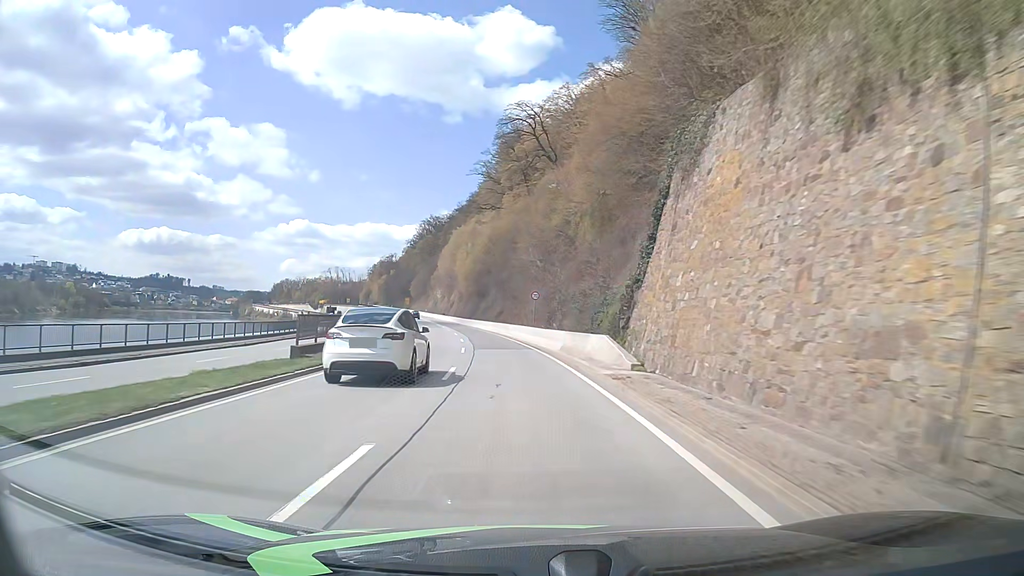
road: primary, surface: asphalt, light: Day
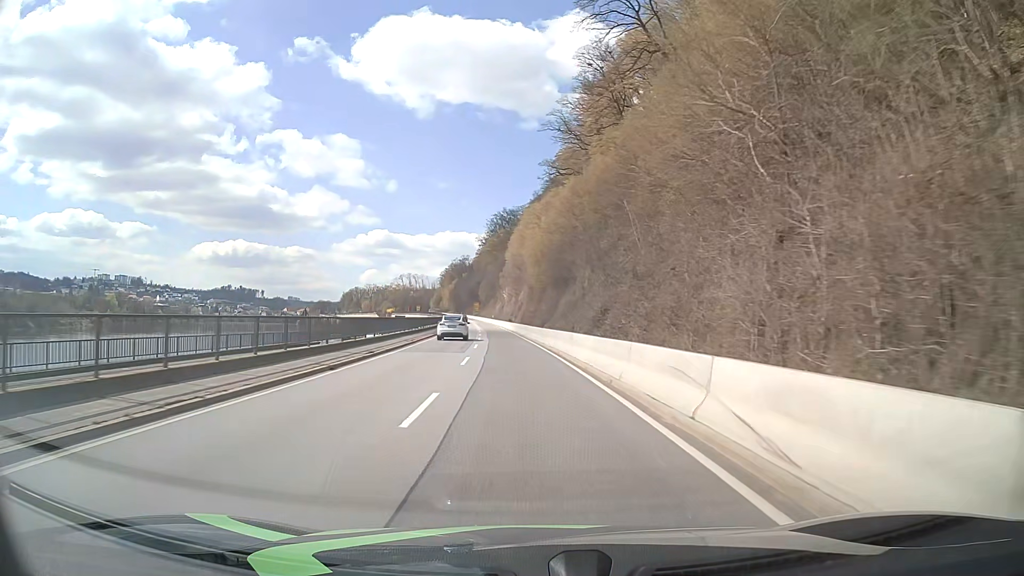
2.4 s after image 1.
(-2.7, +42.8) m; -7°
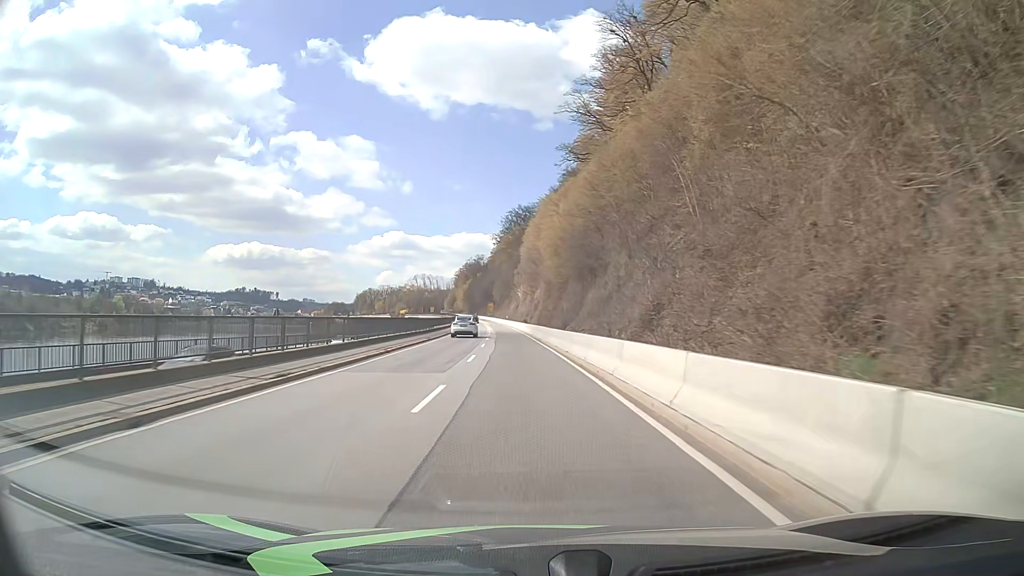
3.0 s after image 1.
(-0.1, +10.7) m; -1°
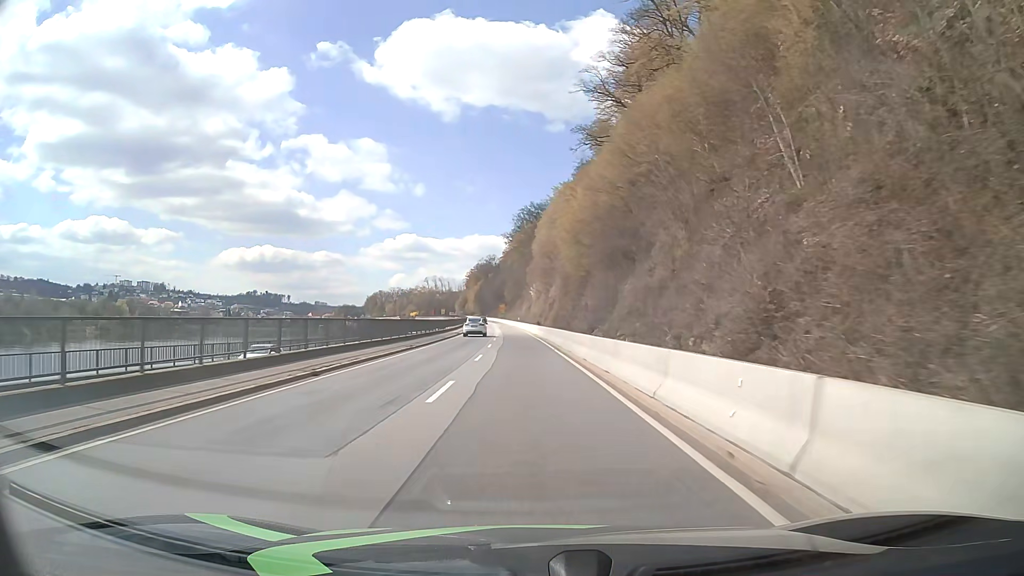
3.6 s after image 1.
(-0.1, +10.7) m; -1°
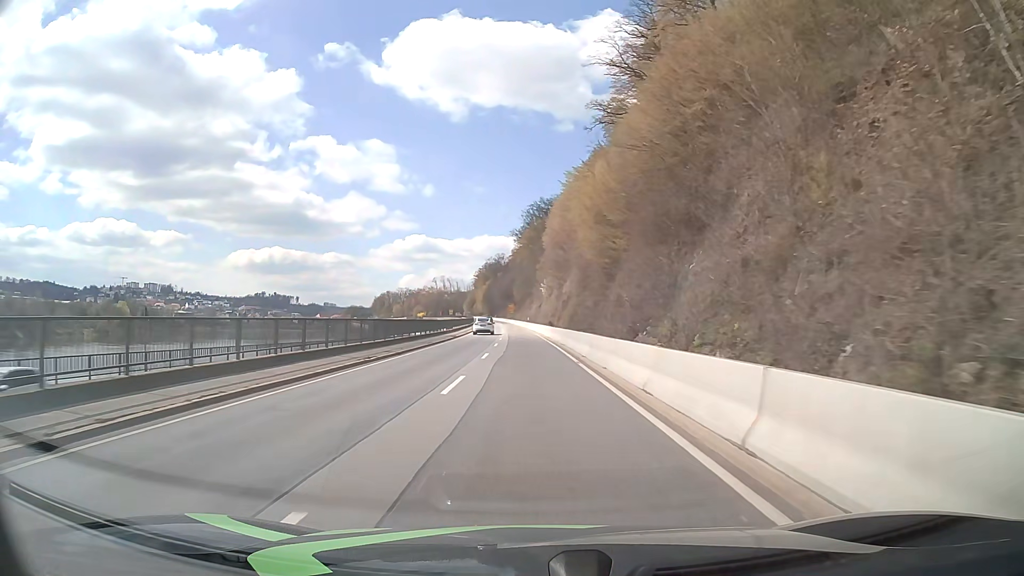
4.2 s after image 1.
(-0.1, +10.7) m; -1°
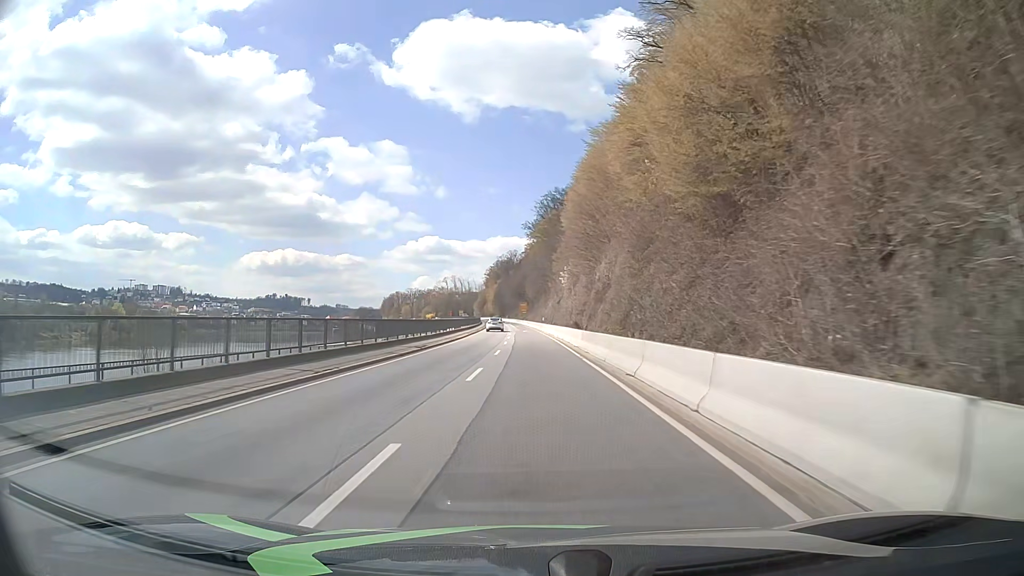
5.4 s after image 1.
(-0.2, +21.5) m; -1°
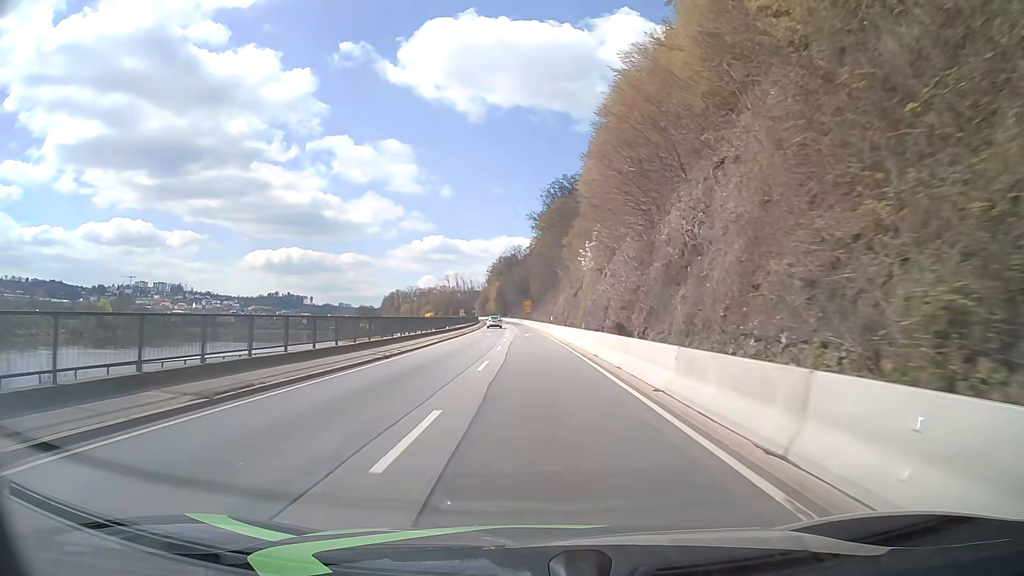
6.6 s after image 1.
(-0.1, +21.4) m; 0°
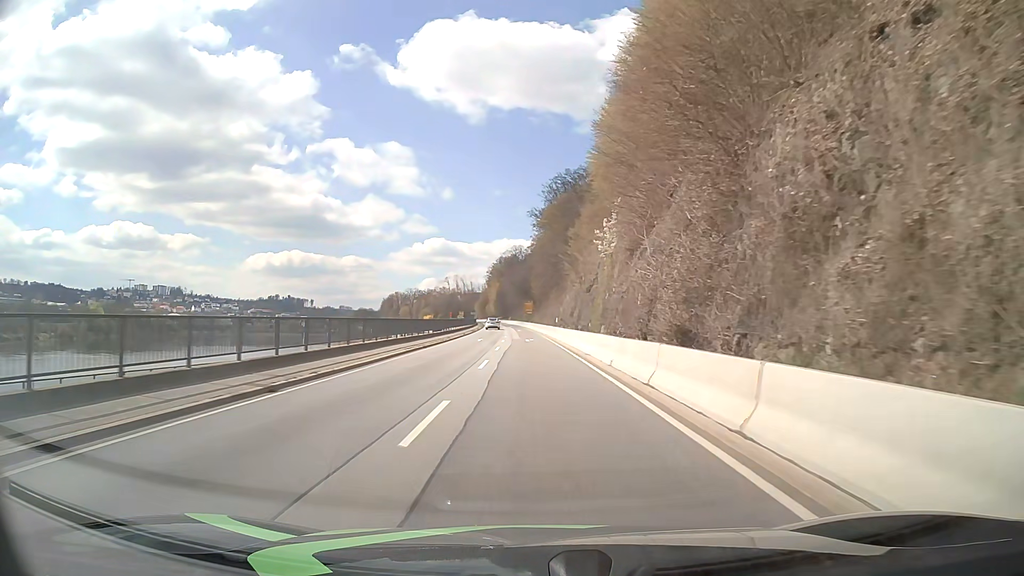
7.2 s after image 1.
(0.0, +10.7) m; 0°
